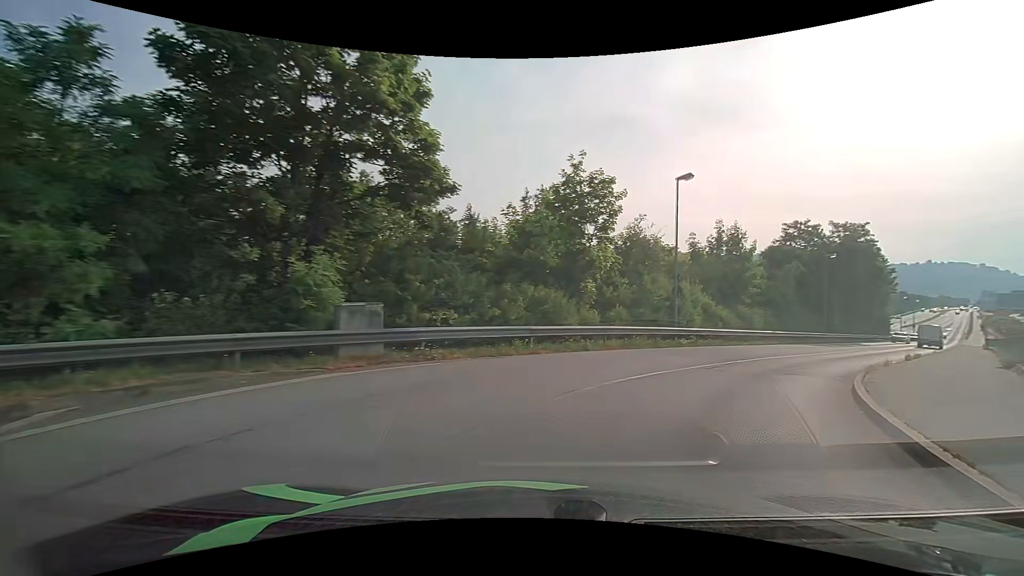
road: unclassified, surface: asphalt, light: Day
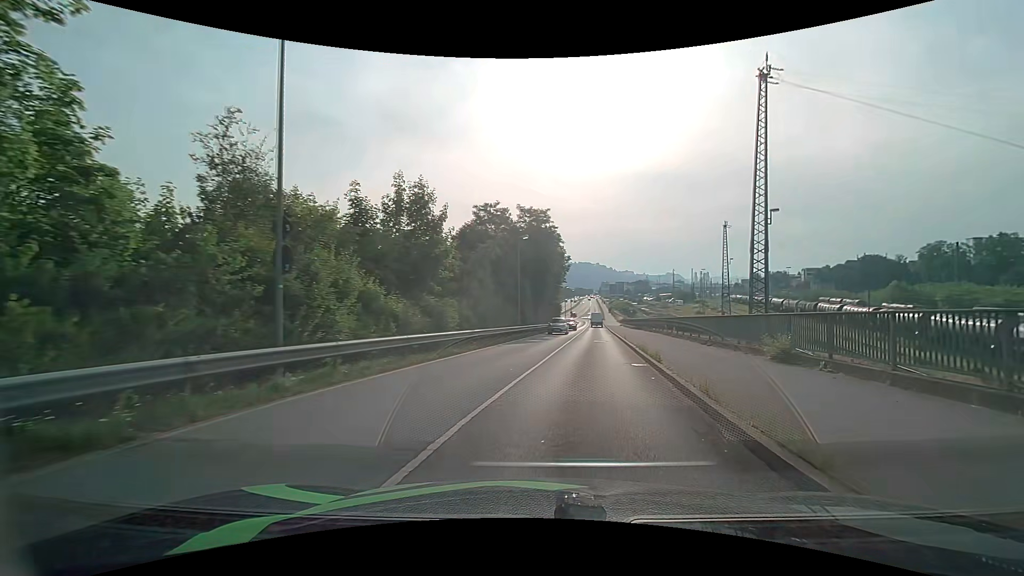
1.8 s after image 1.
(+4.3, +13.3) m; +33°
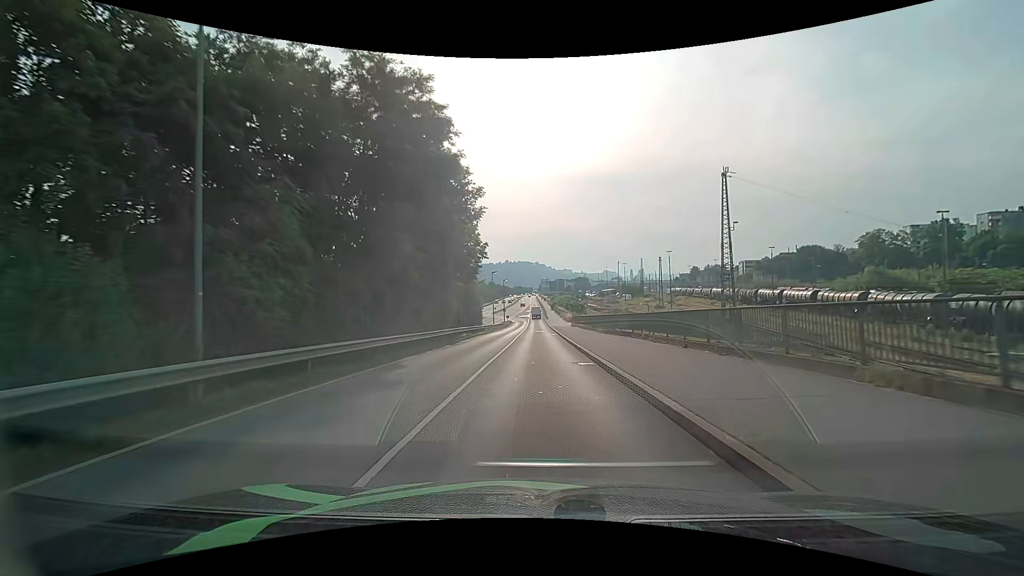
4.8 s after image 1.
(+3.1, +30.9) m; +7°
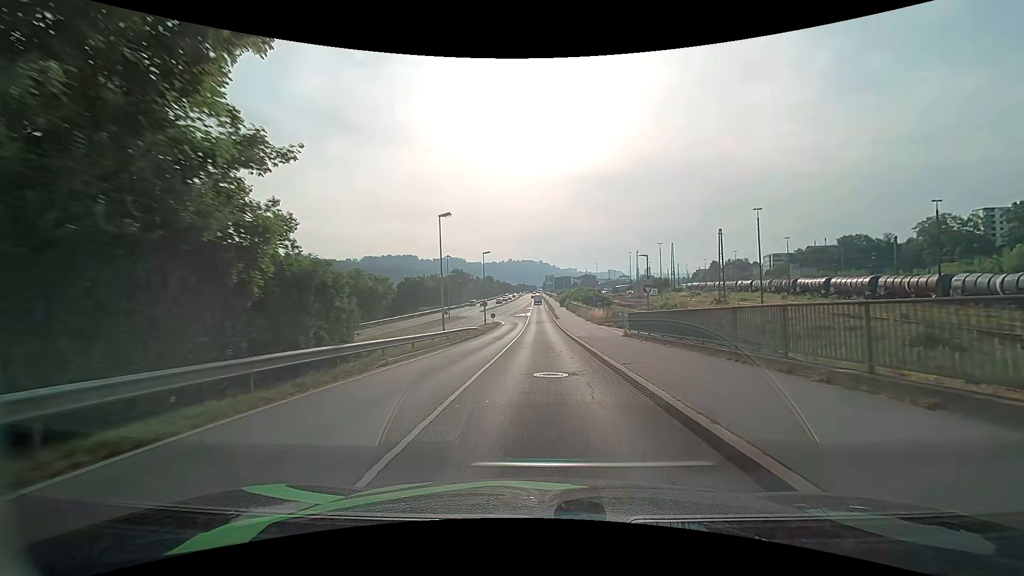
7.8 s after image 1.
(-0.3, +38.8) m; -1°
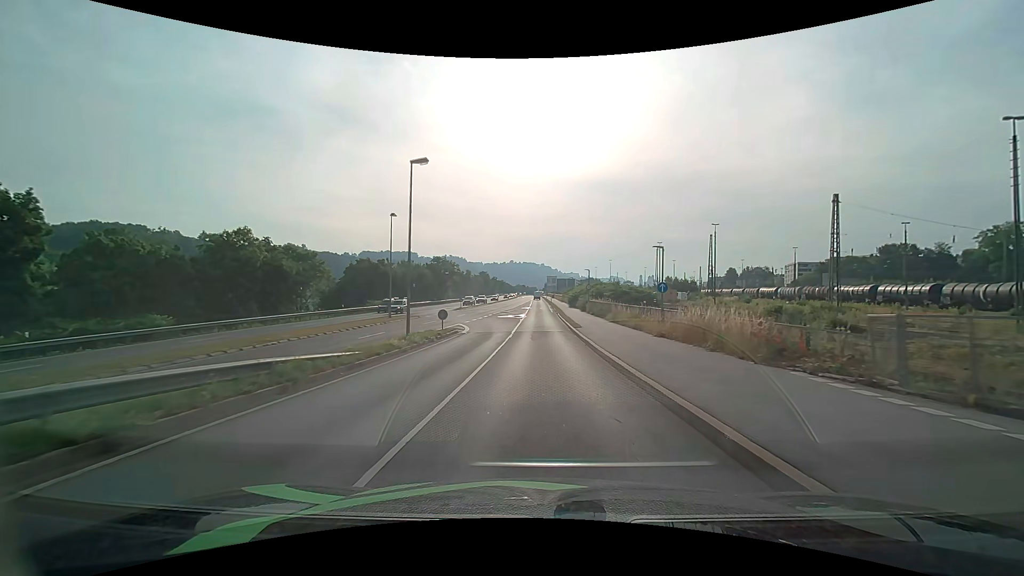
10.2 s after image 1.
(-0.1, +32.0) m; 0°
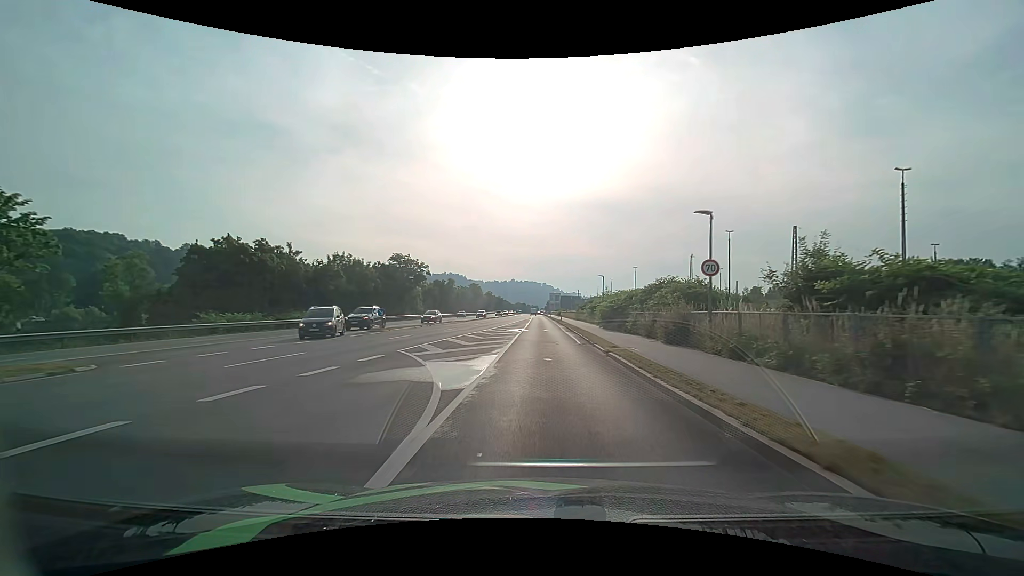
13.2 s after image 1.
(-0.1, +38.7) m; 0°
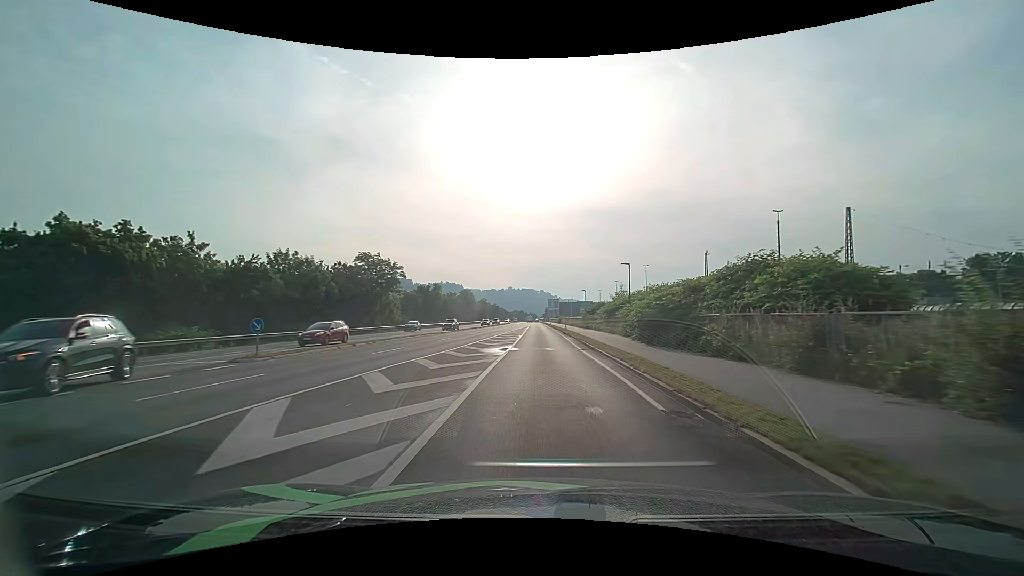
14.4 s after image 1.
(+0.1, +15.7) m; 0°
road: primary
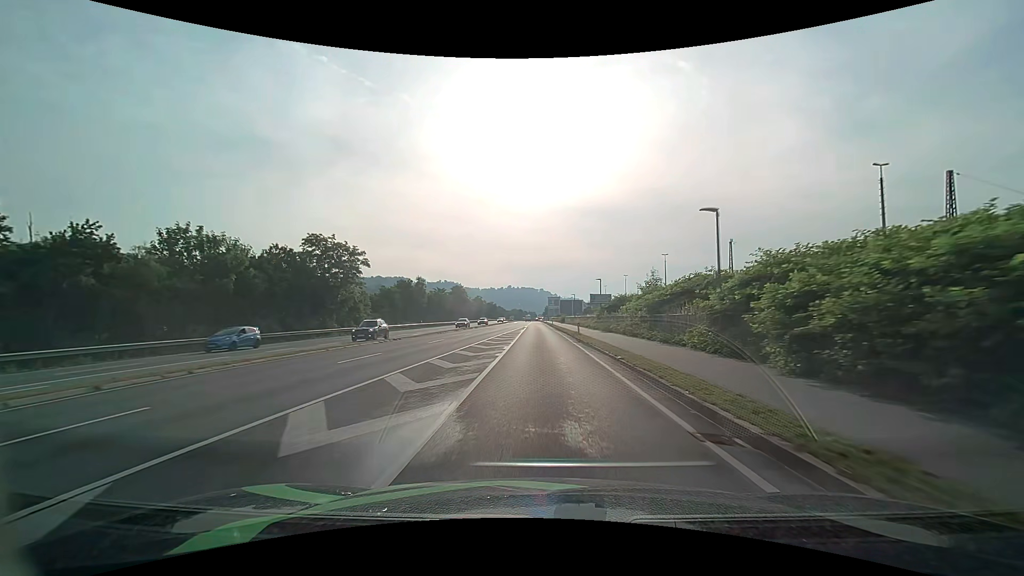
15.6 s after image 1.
(-0.1, +16.8) m; 0°
(0, +10) (0, +20) (0, +30) (0, +40) (0, +50) (0, +60) (0, +70) (0, +80) (0, +90) (-1, +100) m
